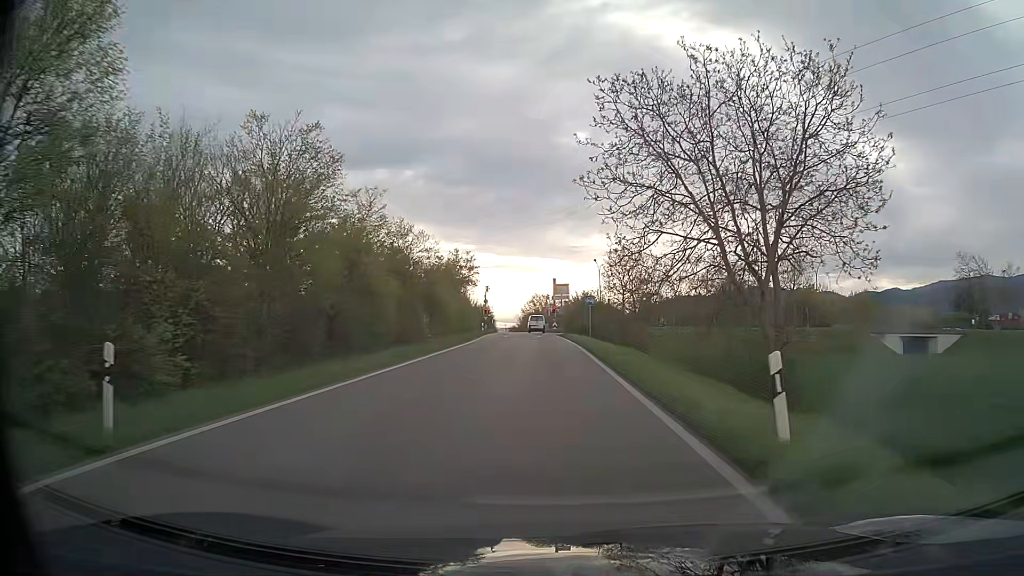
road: trunk_link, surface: asphalt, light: Day
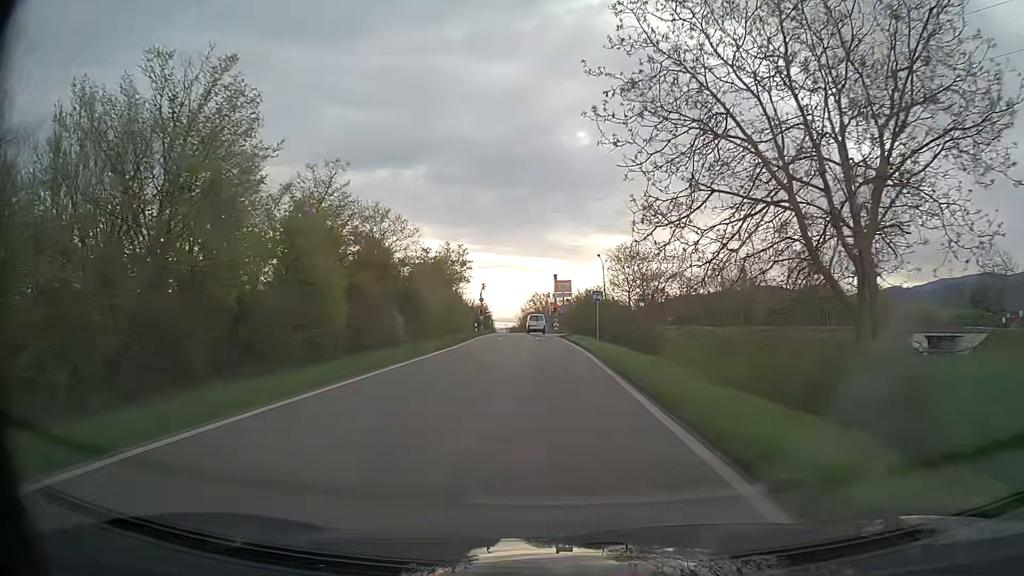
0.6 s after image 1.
(0.0, +6.2) m; 0°
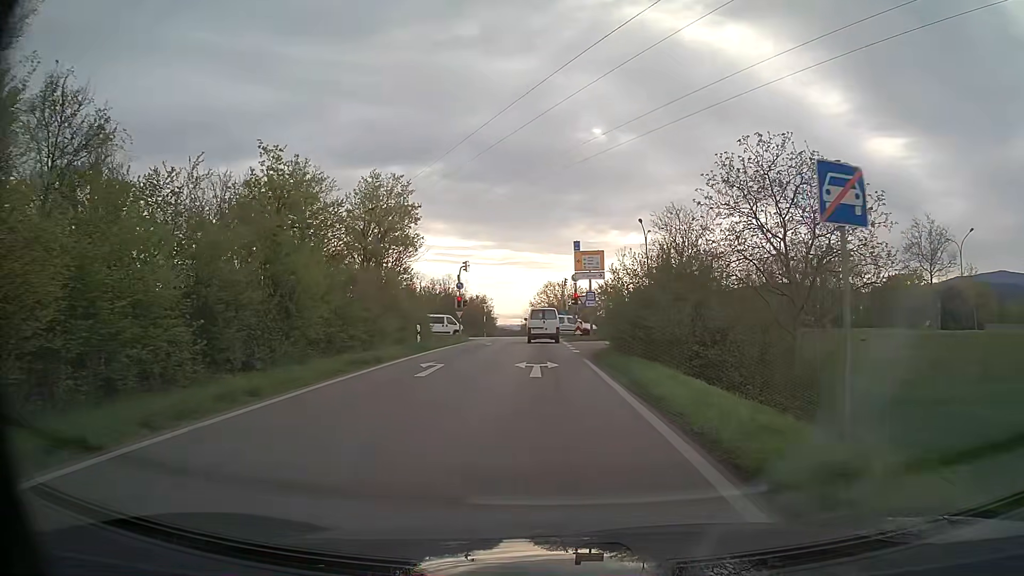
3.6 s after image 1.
(-0.3, +29.0) m; -2°
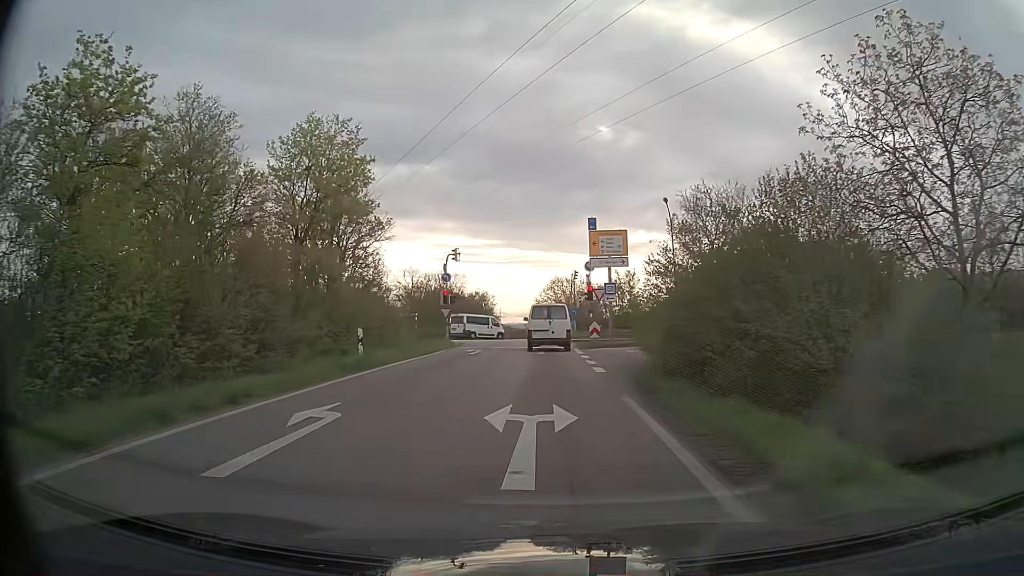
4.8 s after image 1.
(0.0, +9.5) m; 0°
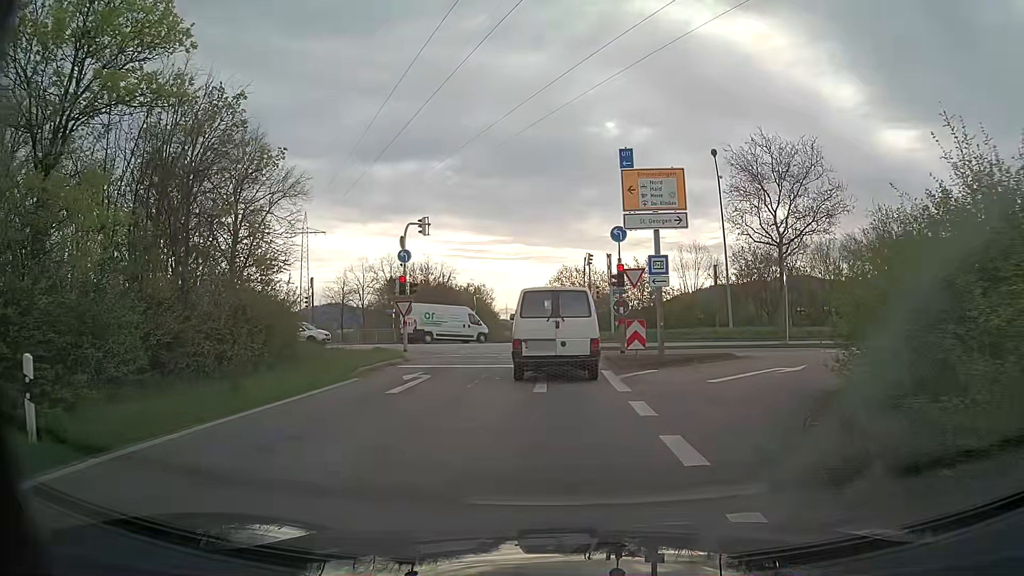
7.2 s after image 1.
(-0.1, +12.9) m; -1°
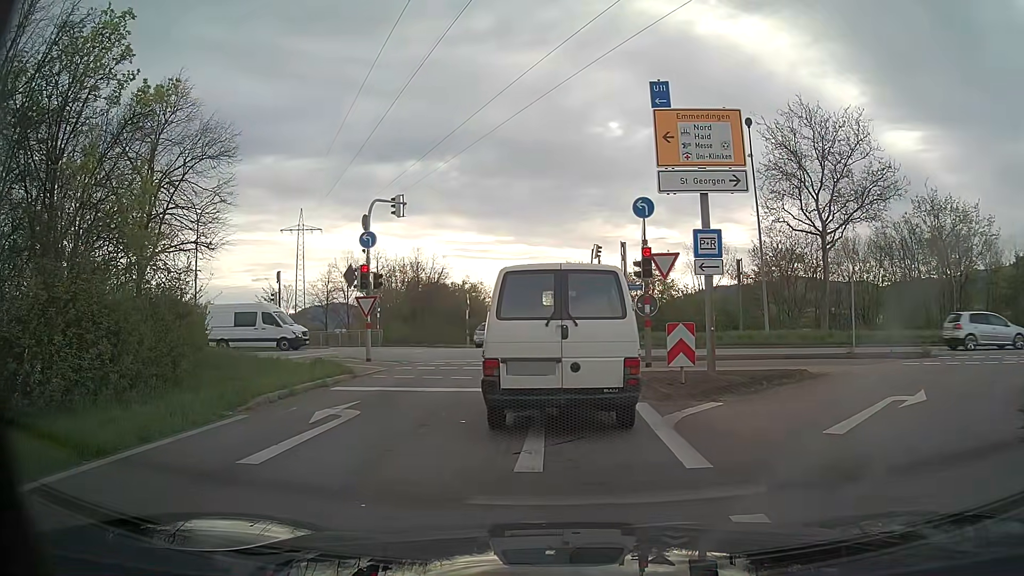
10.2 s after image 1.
(0.0, +5.7) m; +1°
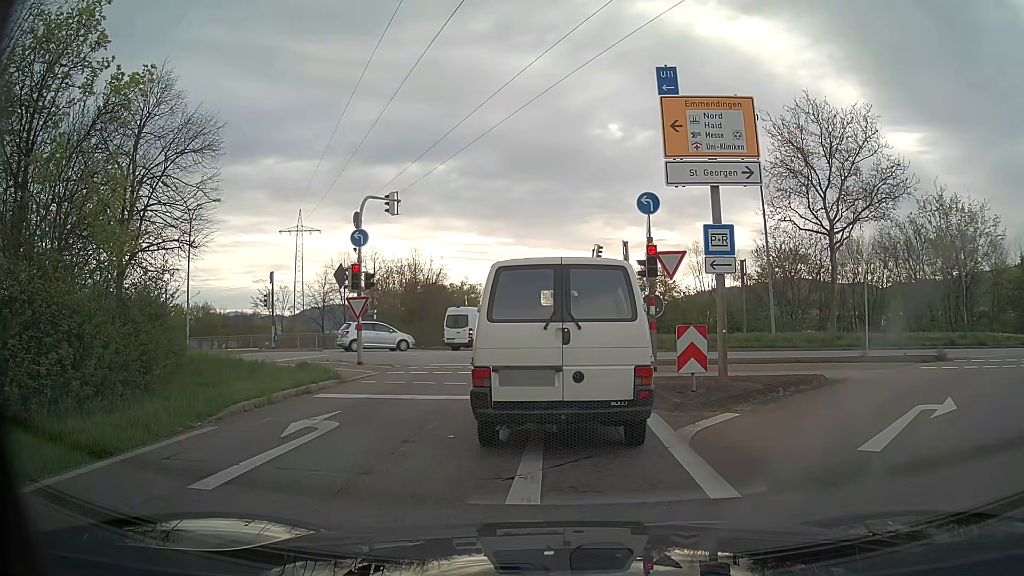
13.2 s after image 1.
(0.0, +1.0) m; 0°
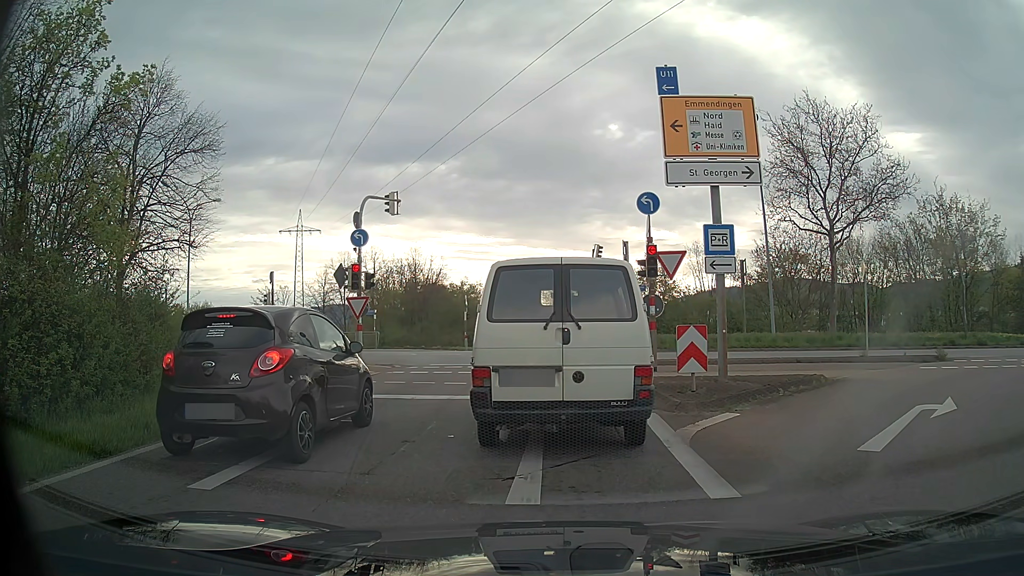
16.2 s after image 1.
(0.0, 0.0) m; 0°
